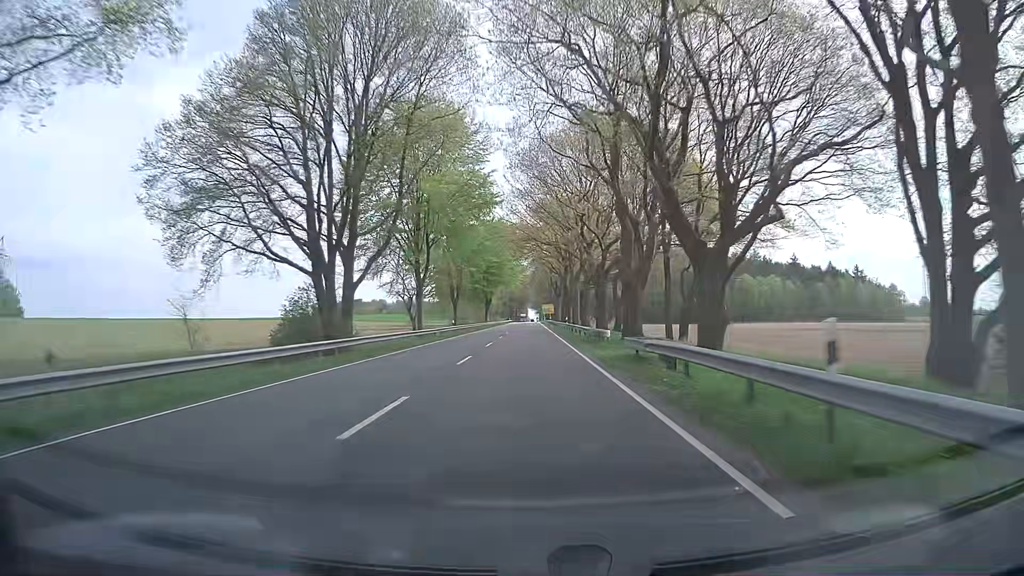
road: primary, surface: asphalt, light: Day
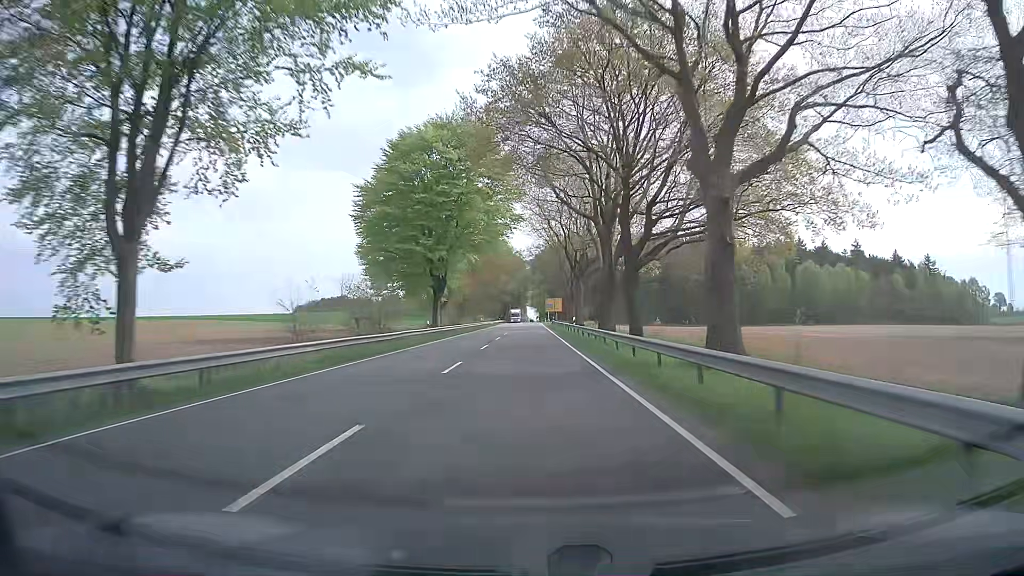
(+0.2, +63.2) m; 0°
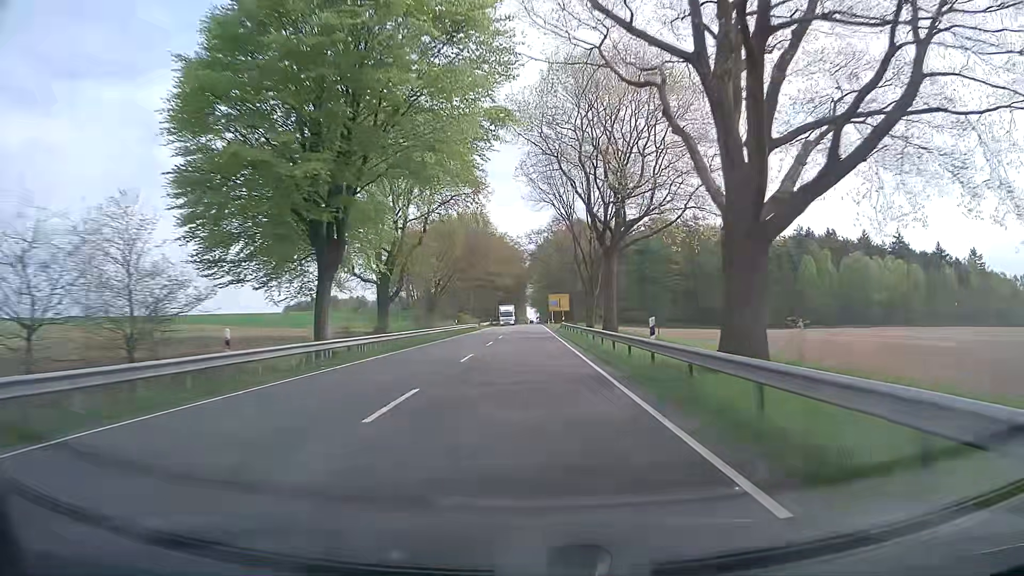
(+0.1, +31.6) m; 0°
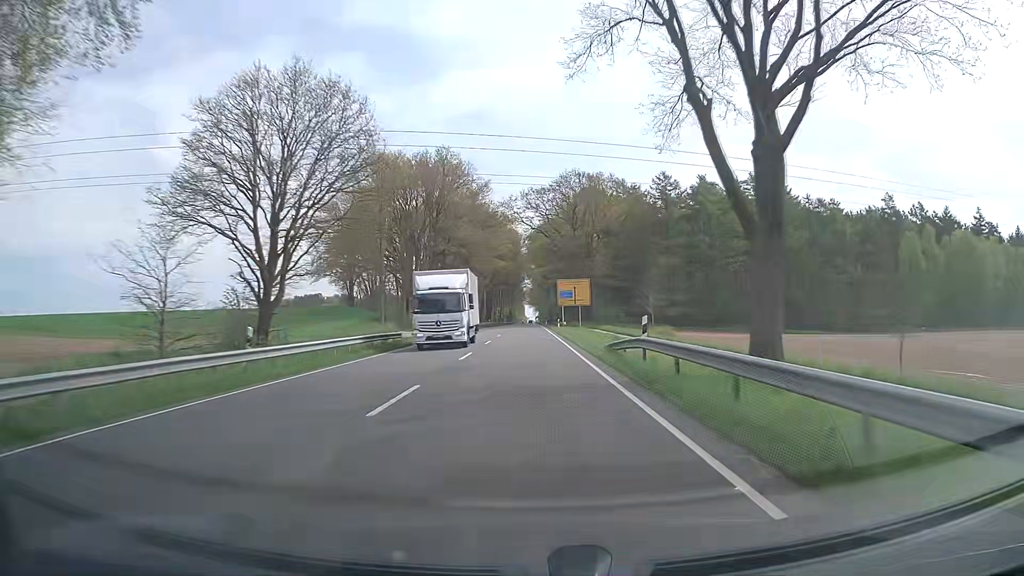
(0.0, +47.5) m; 0°
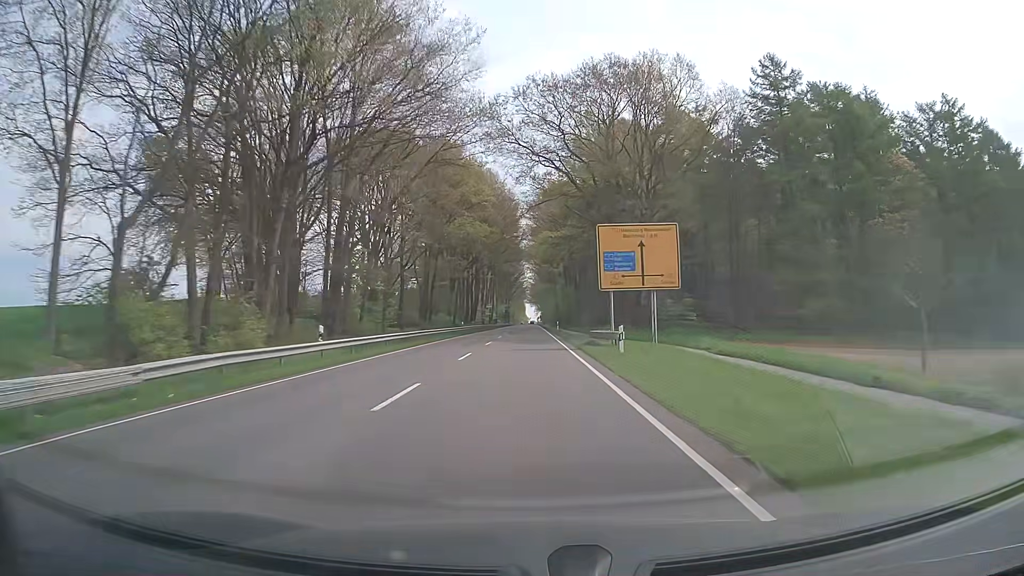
(0.0, +47.4) m; 0°
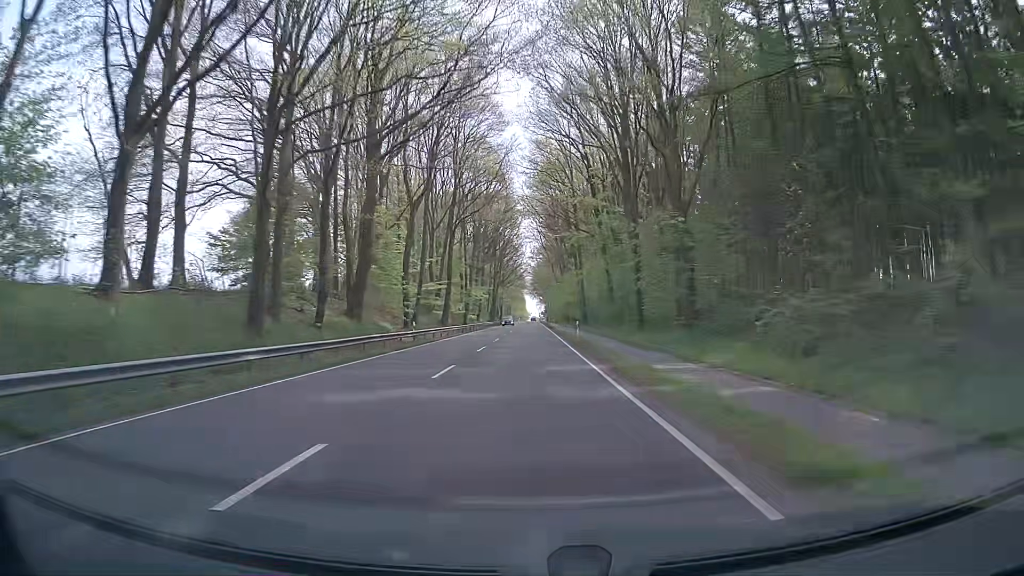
(-0.1, +79.0) m; 0°
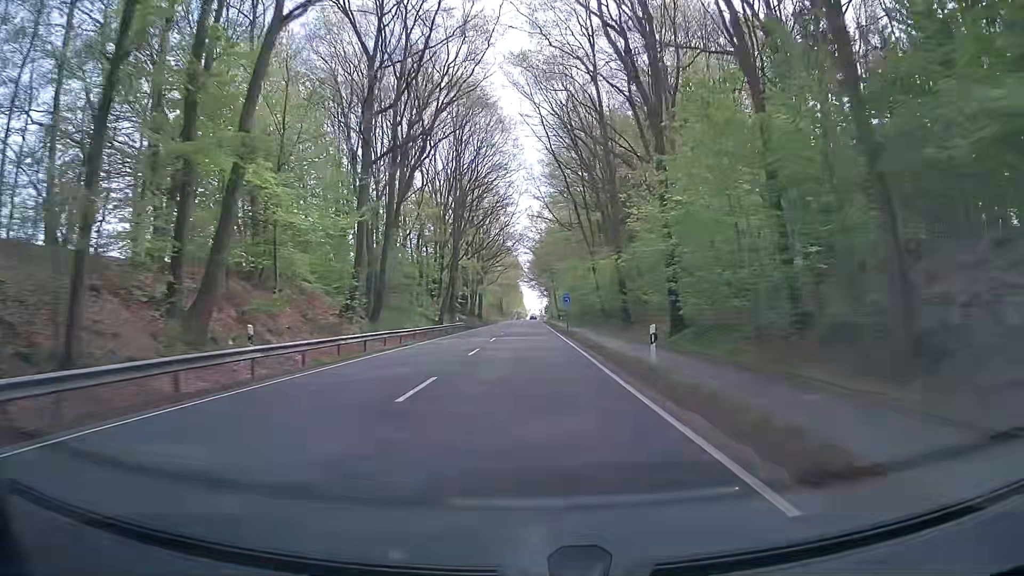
(-0.1, +76.2) m; +1°
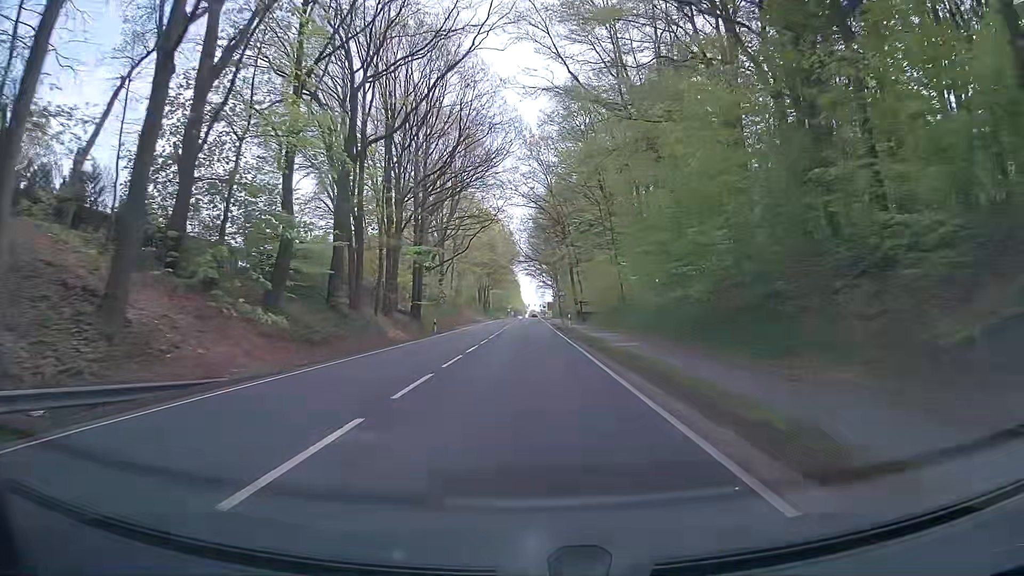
(-0.7, +65.4) m; -1°
(0, +10) (0, +20) (0, +30) (0, +40) (0, +50) (0, +60) (0, +70) (0, +80) (-1, +90) (-1, +100) m
